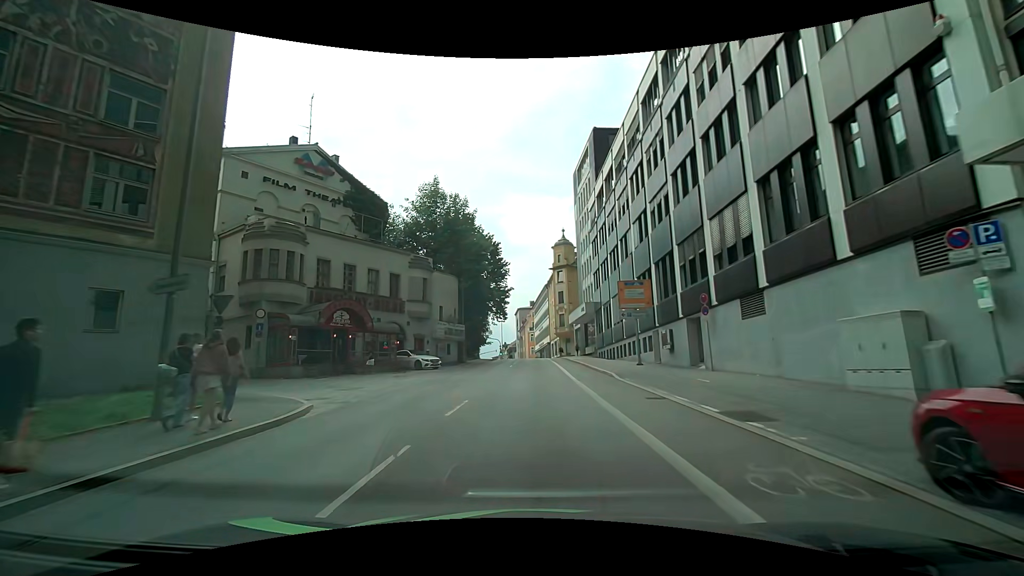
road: tertiary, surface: asphalt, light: Day
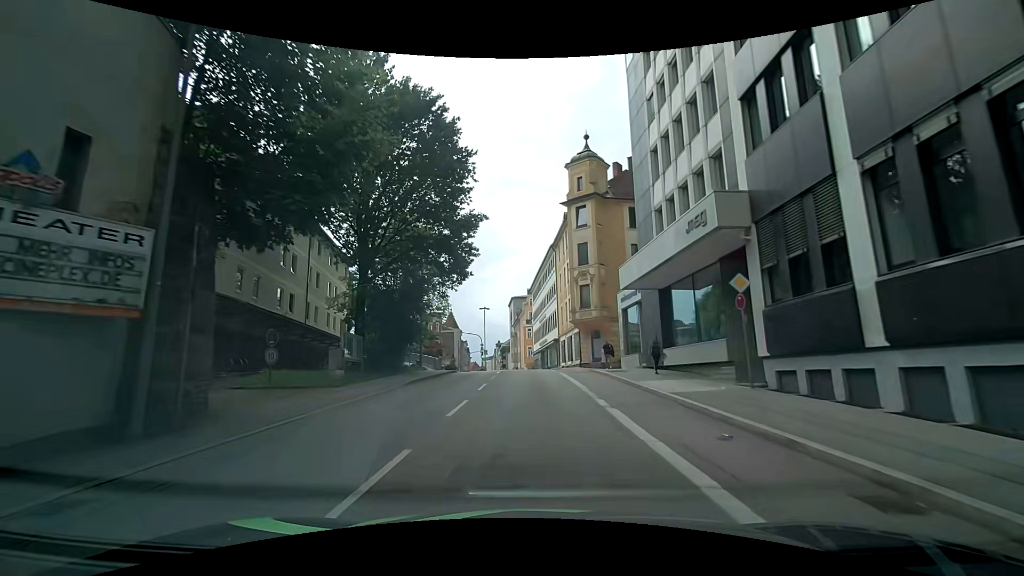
(+0.1, +36.3) m; +2°
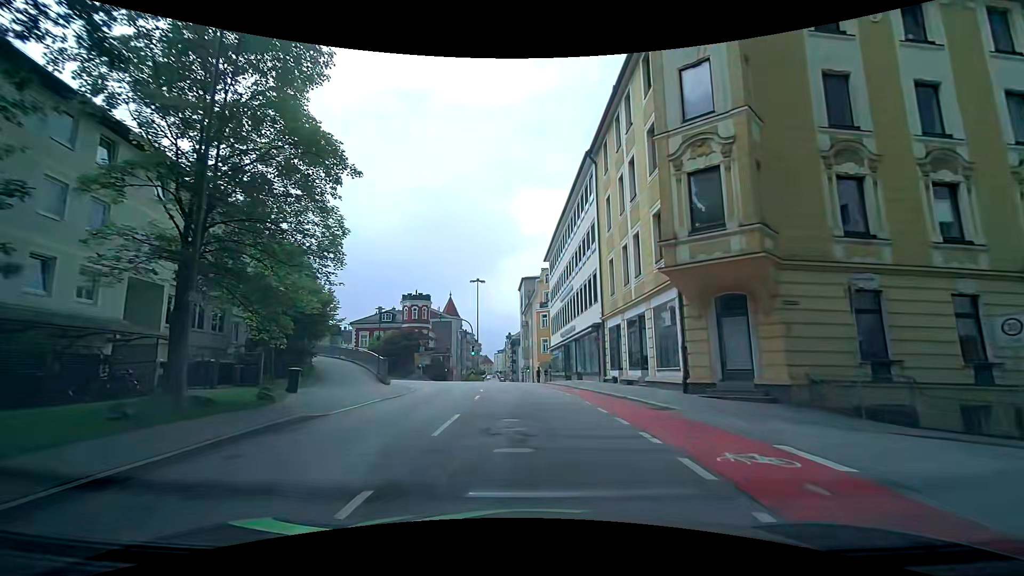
(-1.2, +25.7) m; -3°
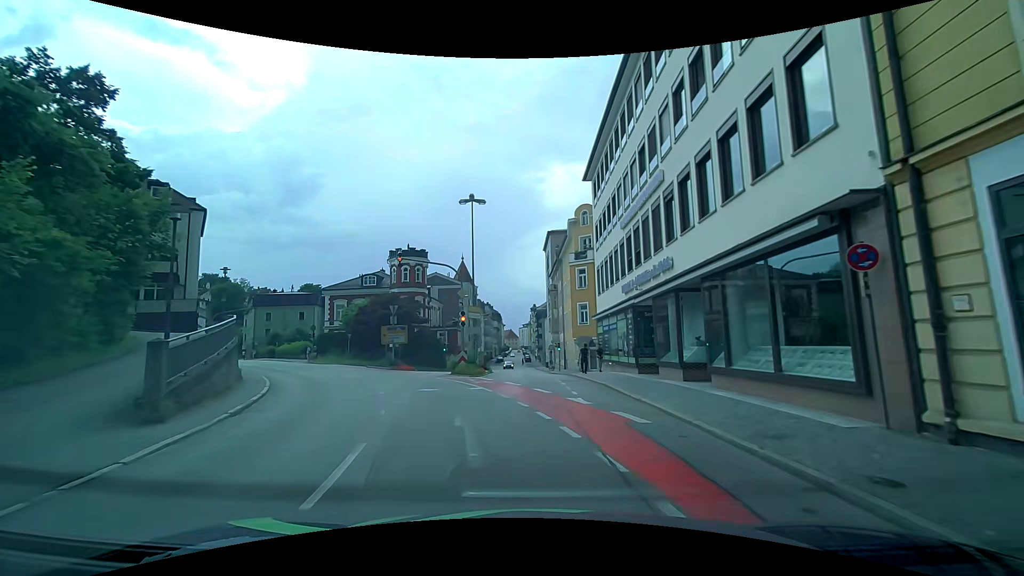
(-0.6, +21.7) m; -3°
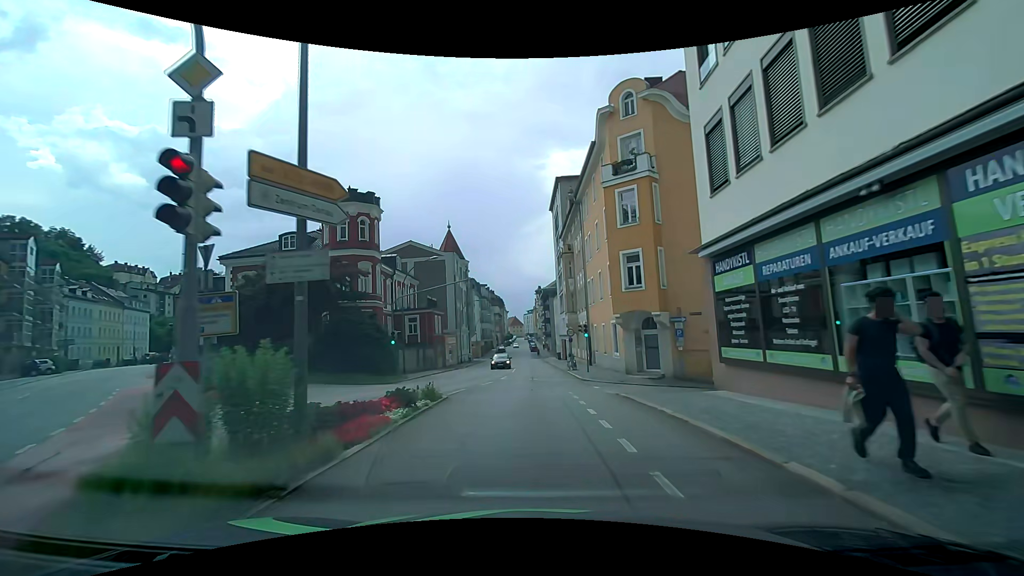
(-0.2, +22.0) m; 0°
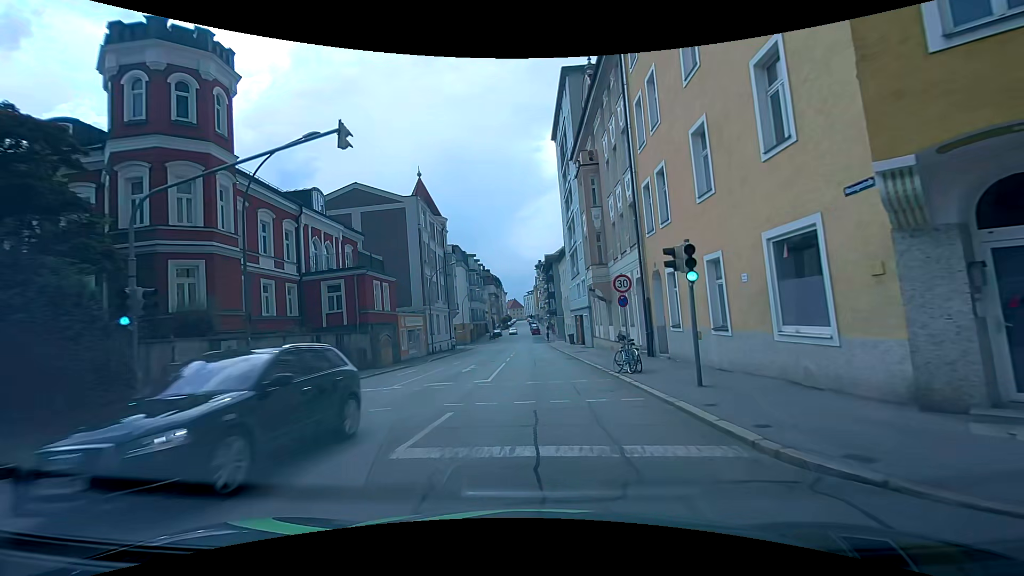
(-0.2, +20.9) m; -1°
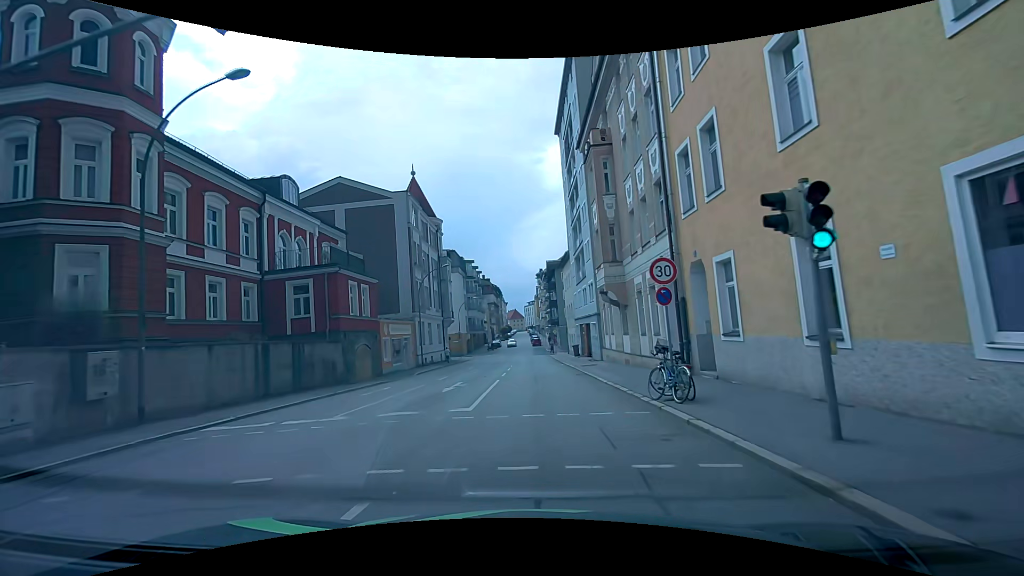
(0.0, +4.8) m; 0°
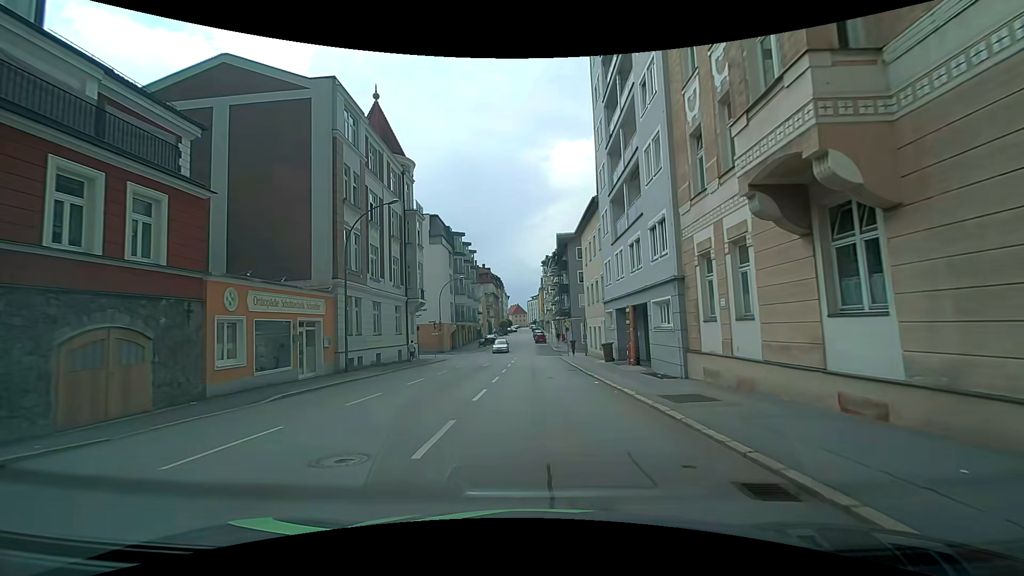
(0.0, +18.5) m; 0°
(0, +10) (0, +20) (0, +30) (-1, +40) (-1, +50) (-2, +60) (-2, +70) (-2, +80) (-2, +90) (-2, +100) m
